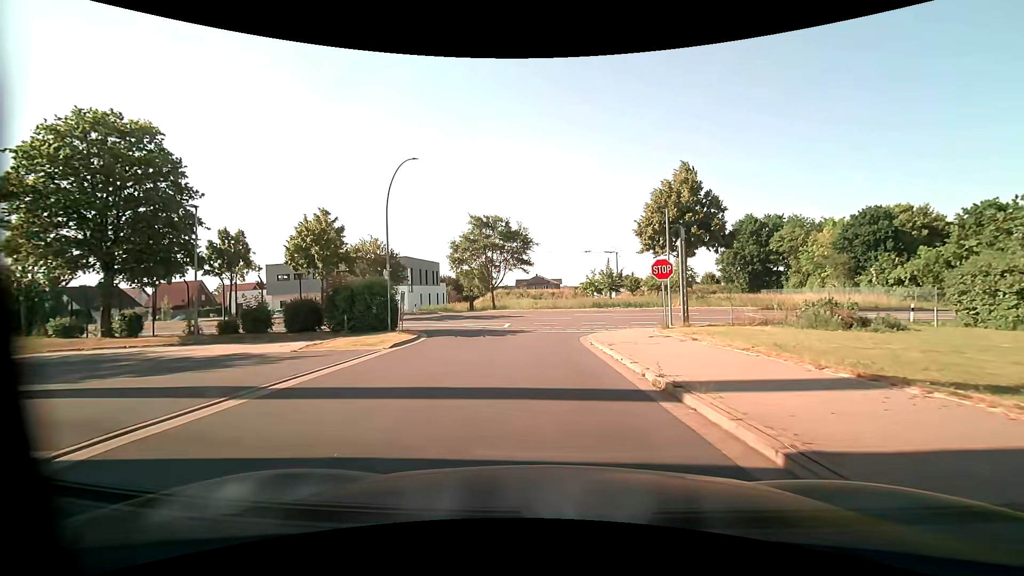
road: residential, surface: asphalt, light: Day
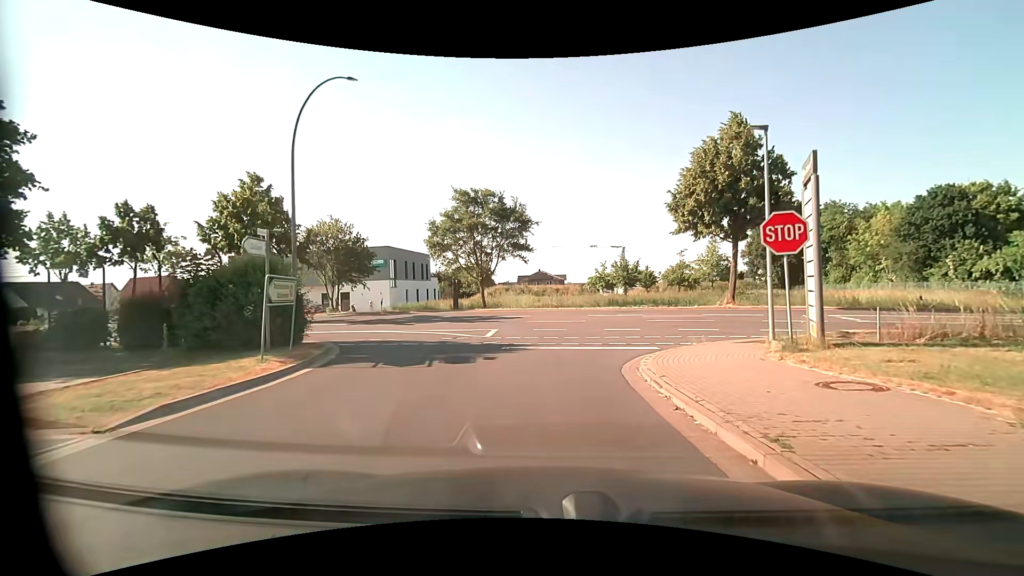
(+0.1, +10.0) m; +1°
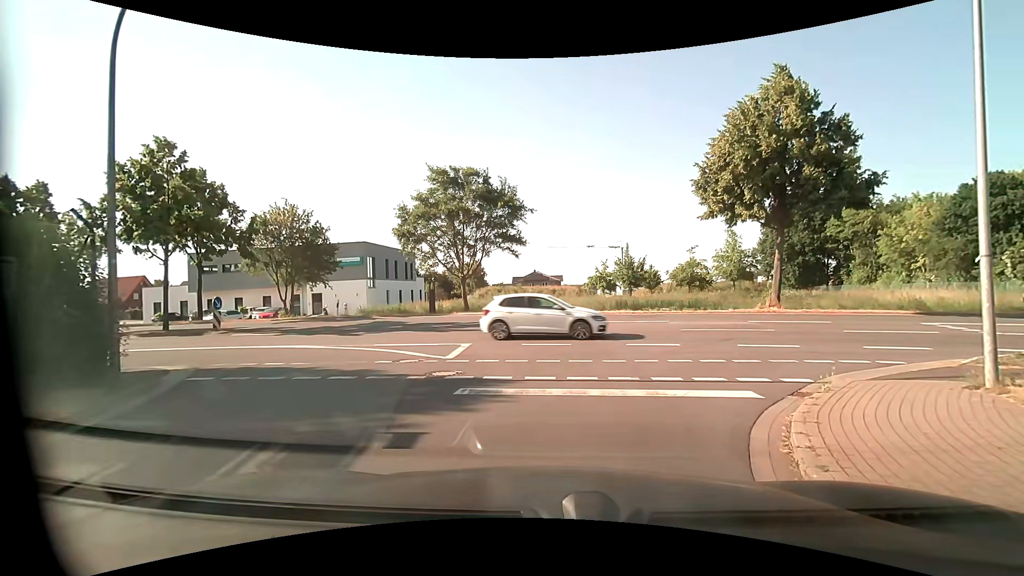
(0.0, +6.3) m; 0°
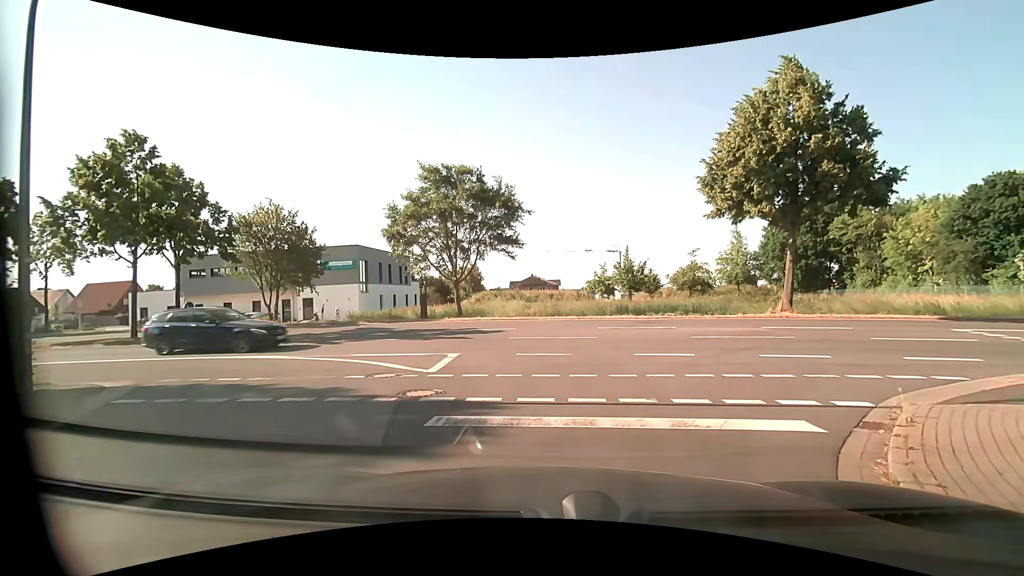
(0.0, +1.6) m; 0°
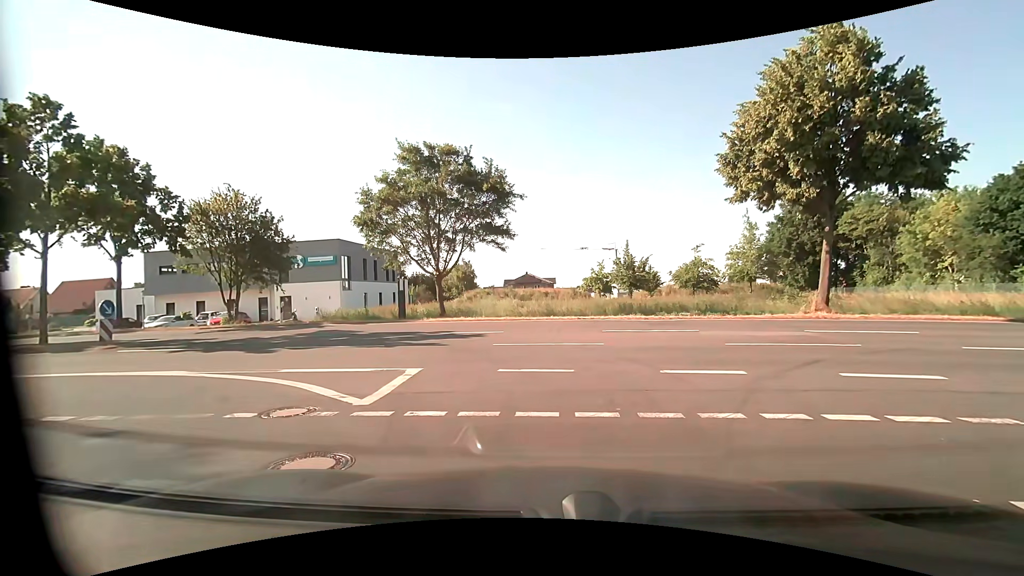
(0.0, +3.6) m; +2°
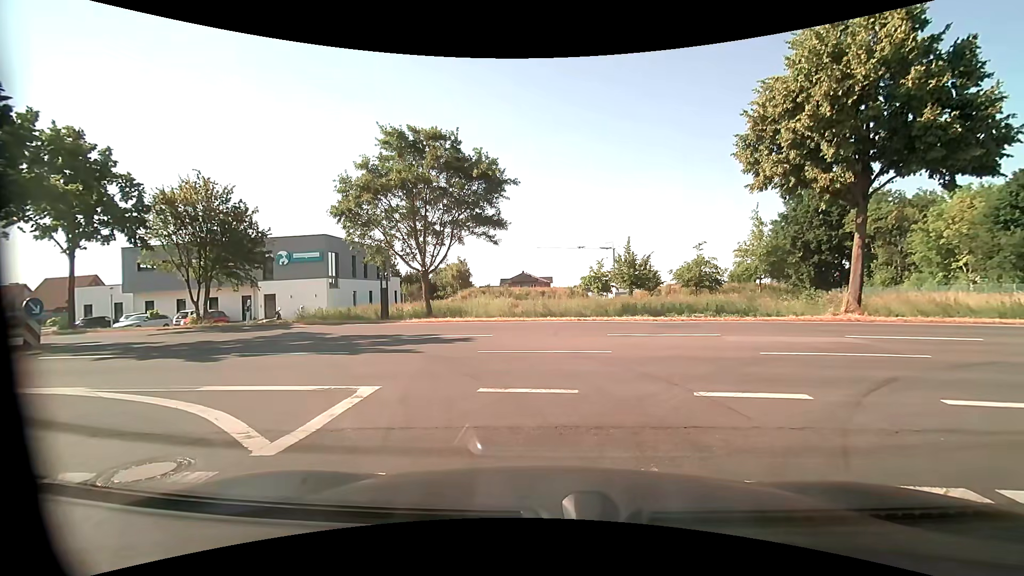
(0.0, +2.2) m; 0°
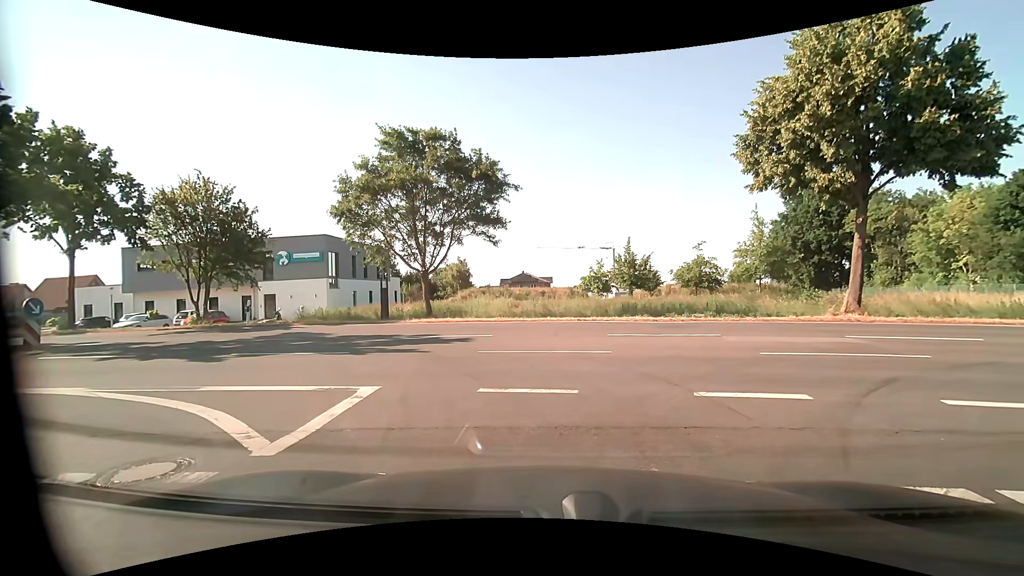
(0.0, 0.0) m; 0°
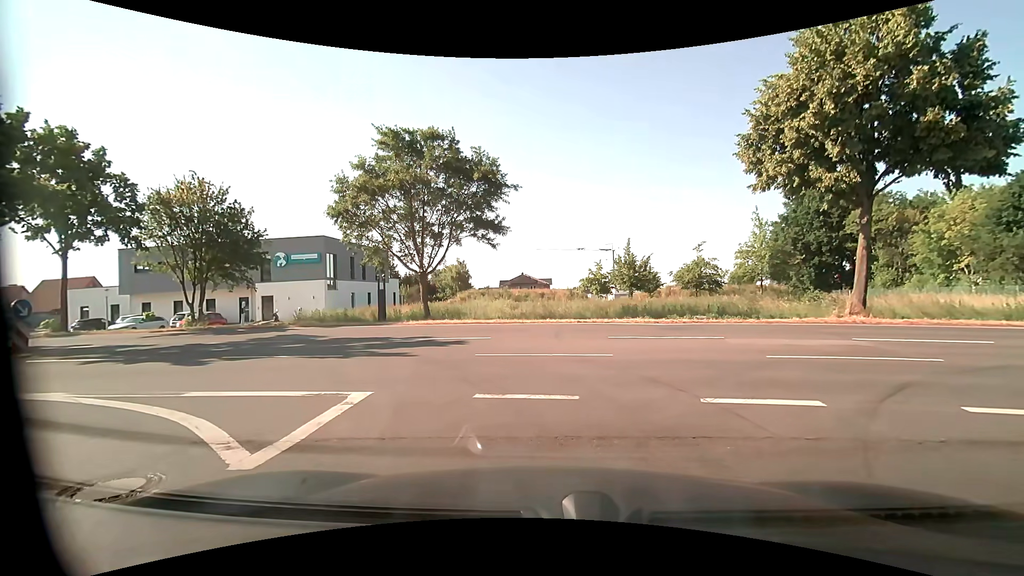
(0.0, +0.3) m; 0°
